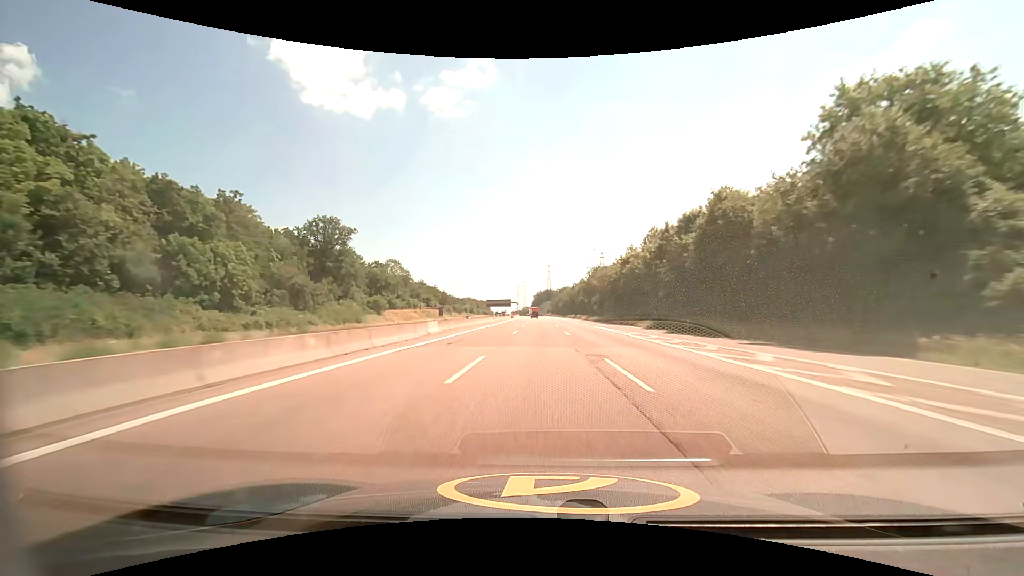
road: motorway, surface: asphalt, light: Day
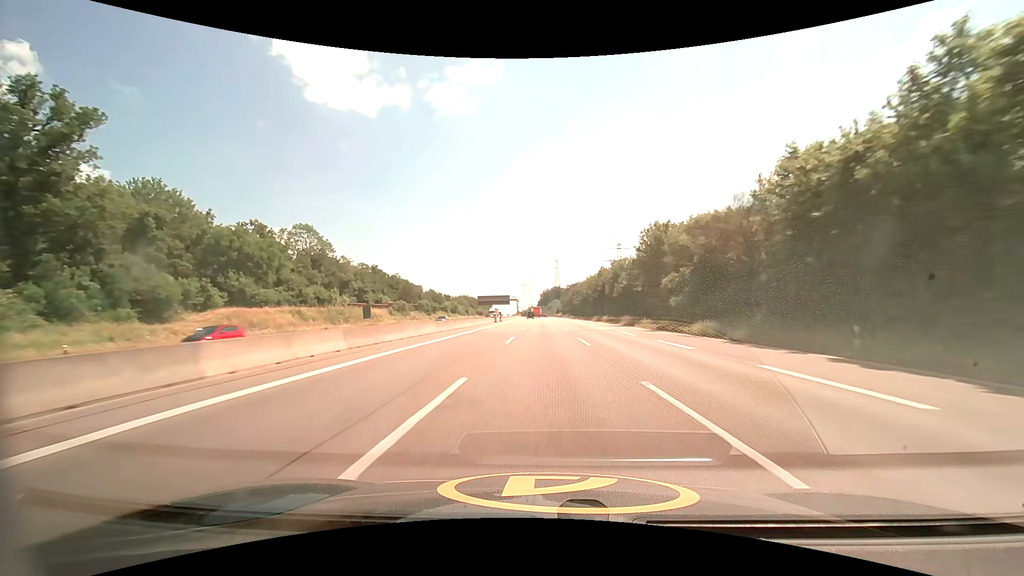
(-0.6, +63.0) m; -1°
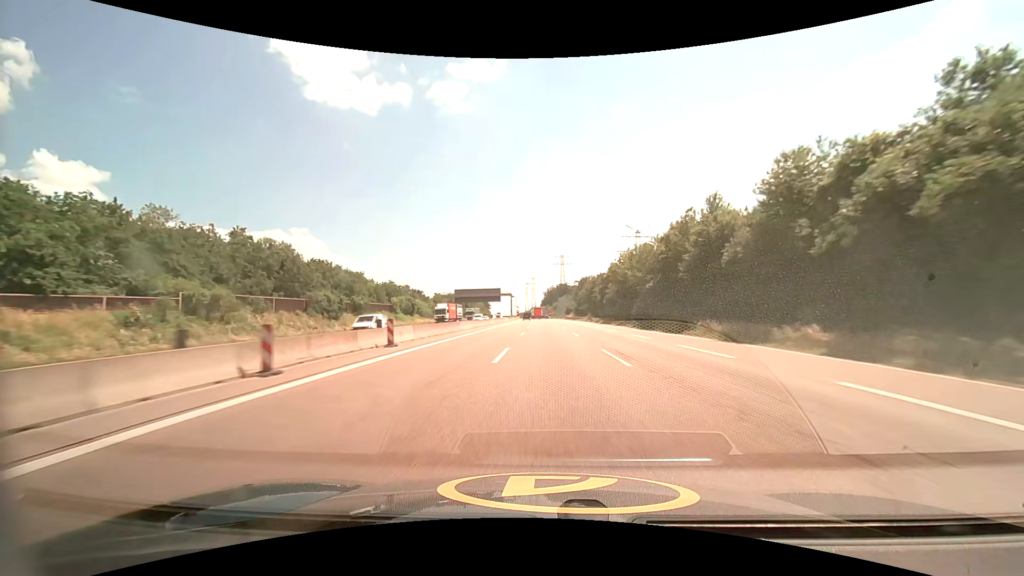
(-0.3, +62.9) m; 0°
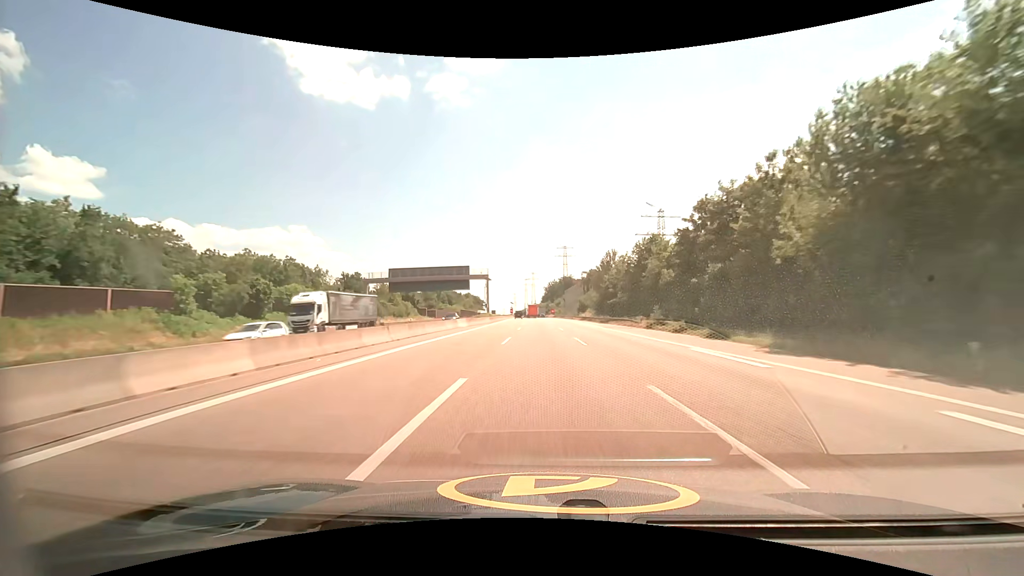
(0.0, +62.9) m; 0°
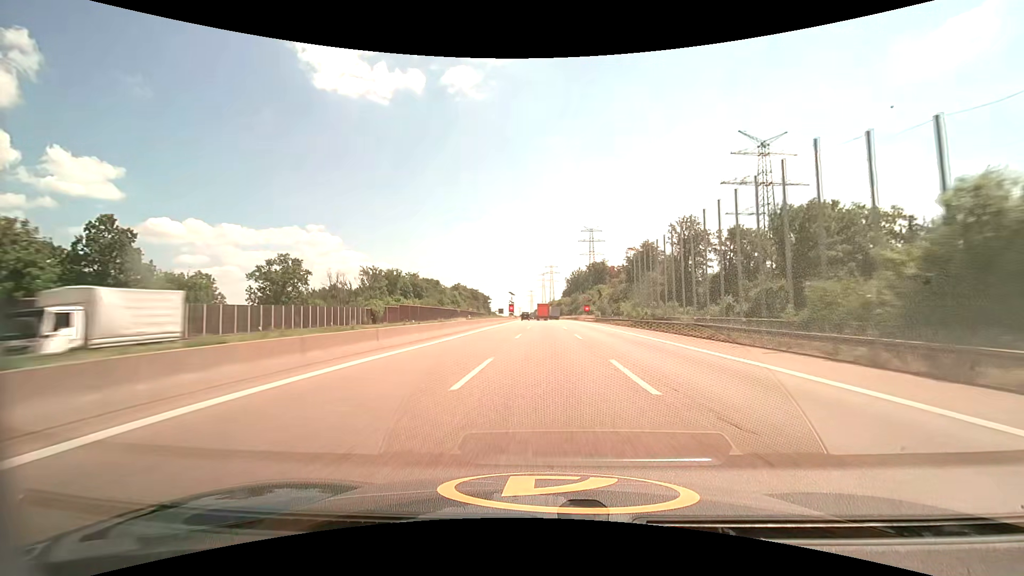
(-1.6, +104.0) m; -2°
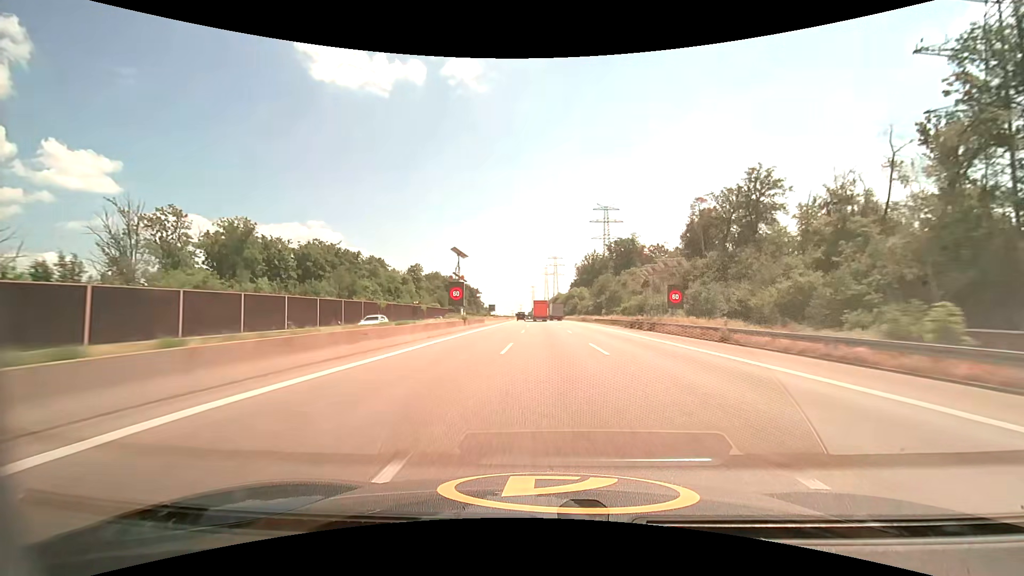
(-0.1, +82.2) m; 0°
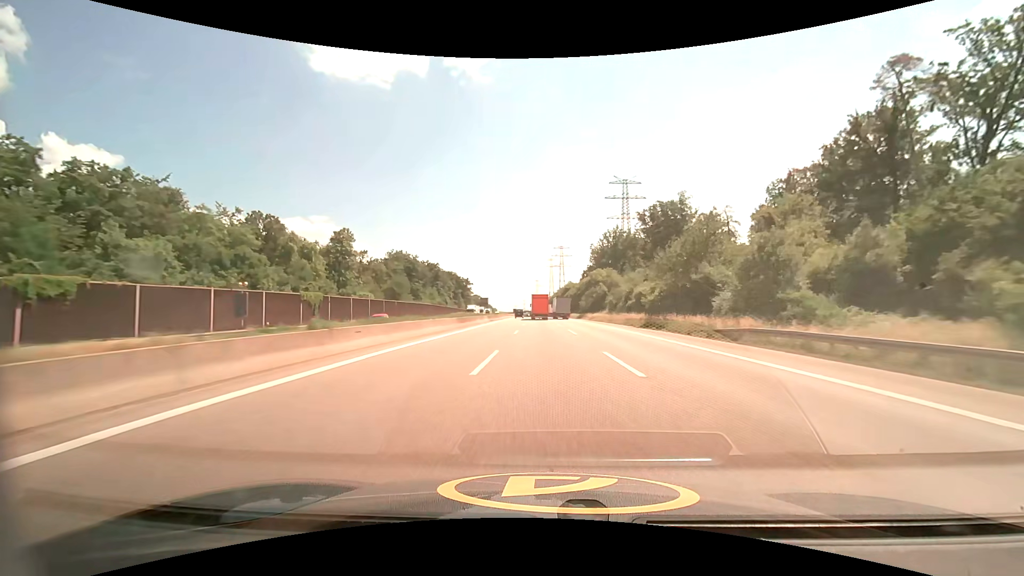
(-0.3, +59.7) m; 0°
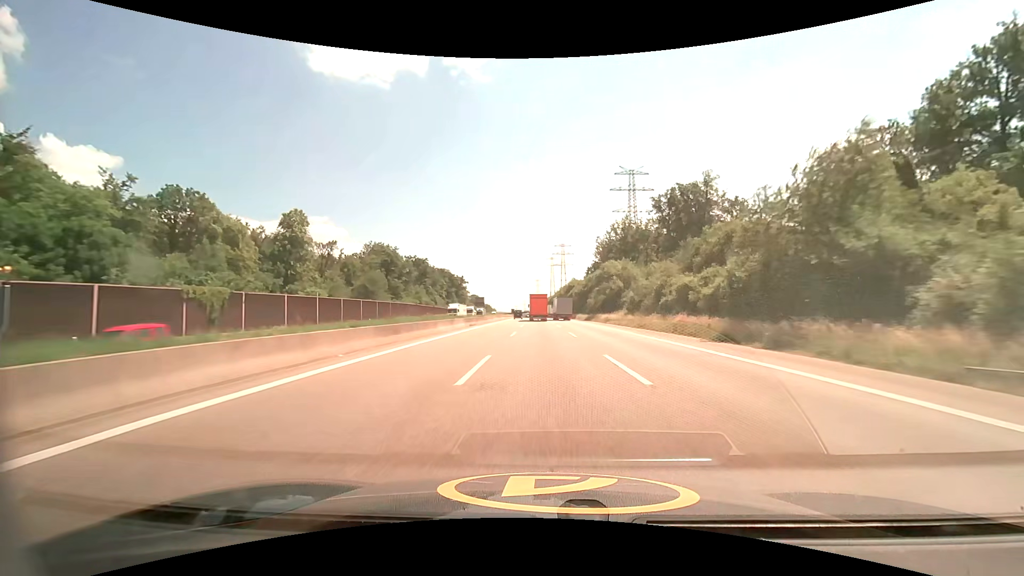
(-0.1, +19.1) m; 0°
(0, +10) (0, +20) (0, +30) (0, +40) (0, +50) (0, +60) (-1, +70) (-1, +80) (-1, +90) (-1, +100) m
